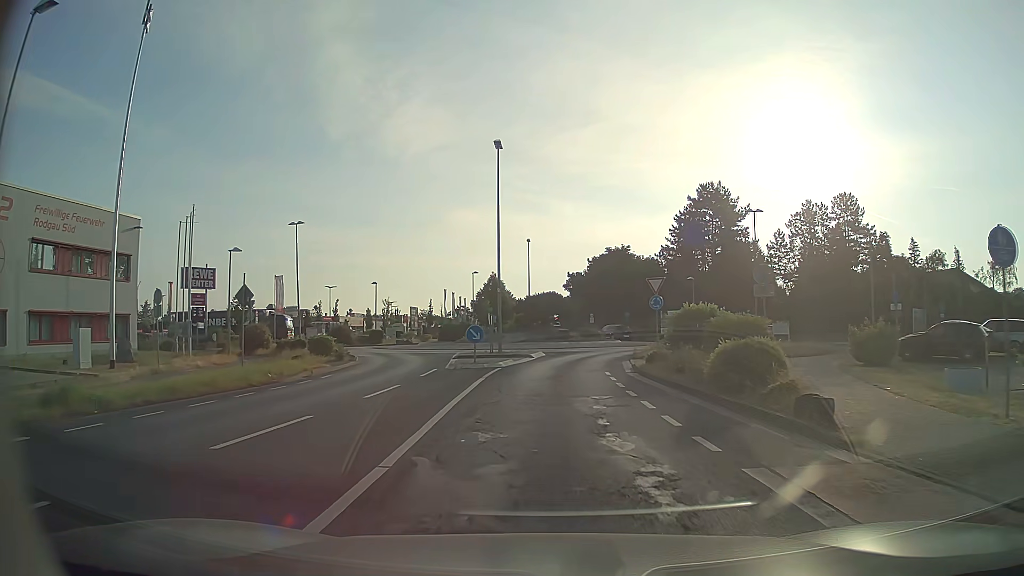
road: tertiary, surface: asphalt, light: Day
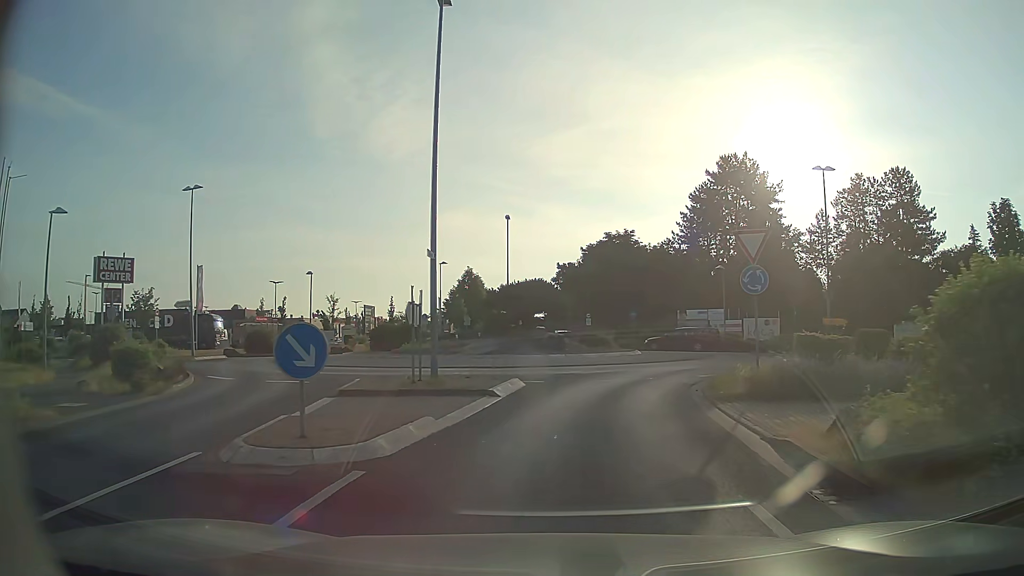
(+0.1, +15.1) m; +1°
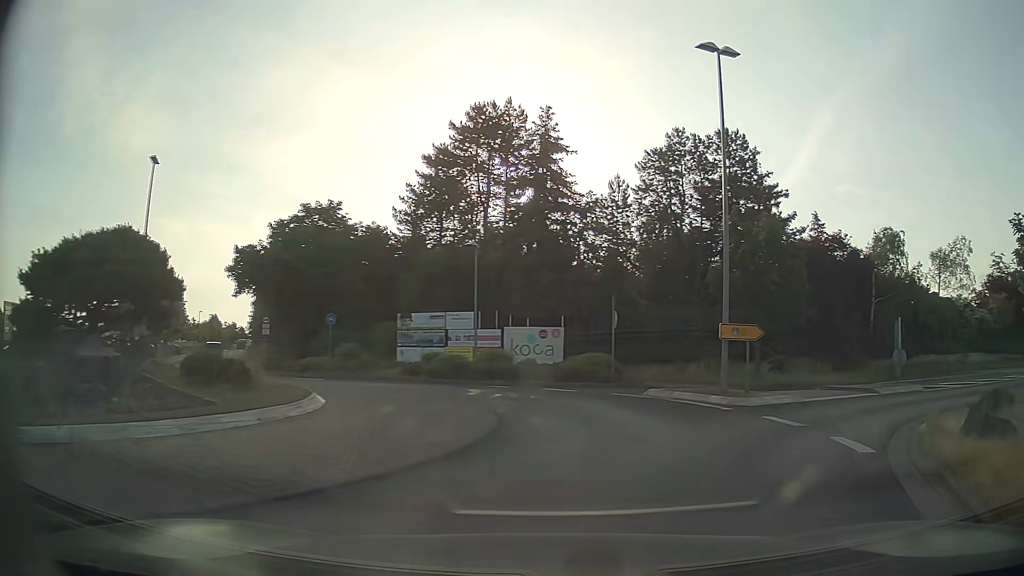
(+2.4, +18.3) m; +26°
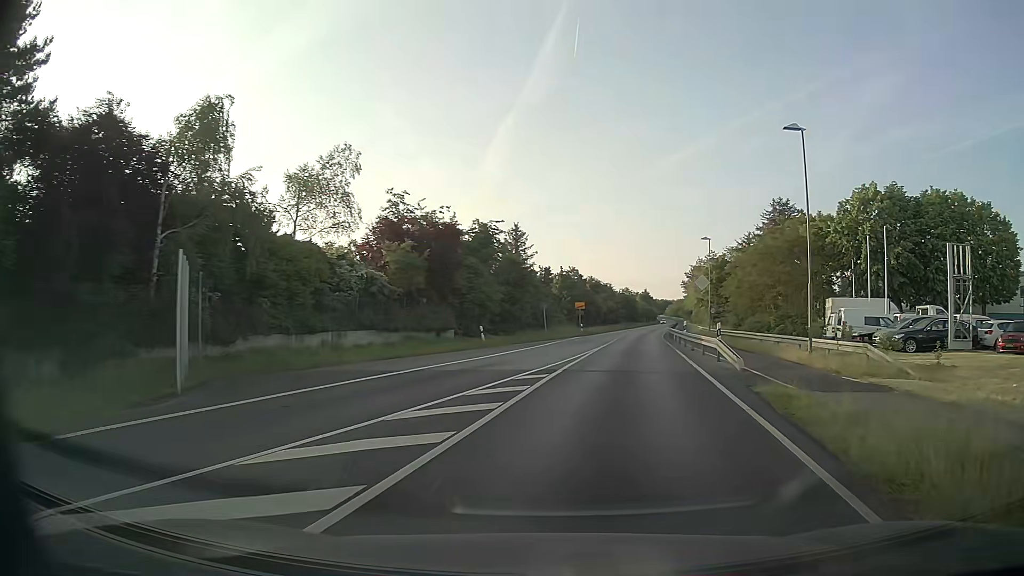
(+10.7, +18.2) m; +54°
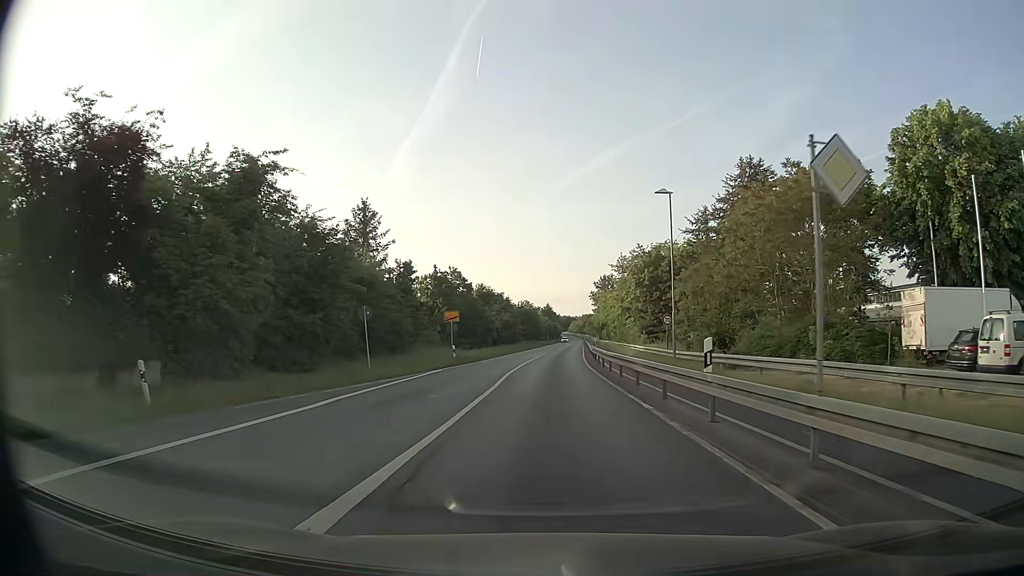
(+2.8, +24.8) m; +8°
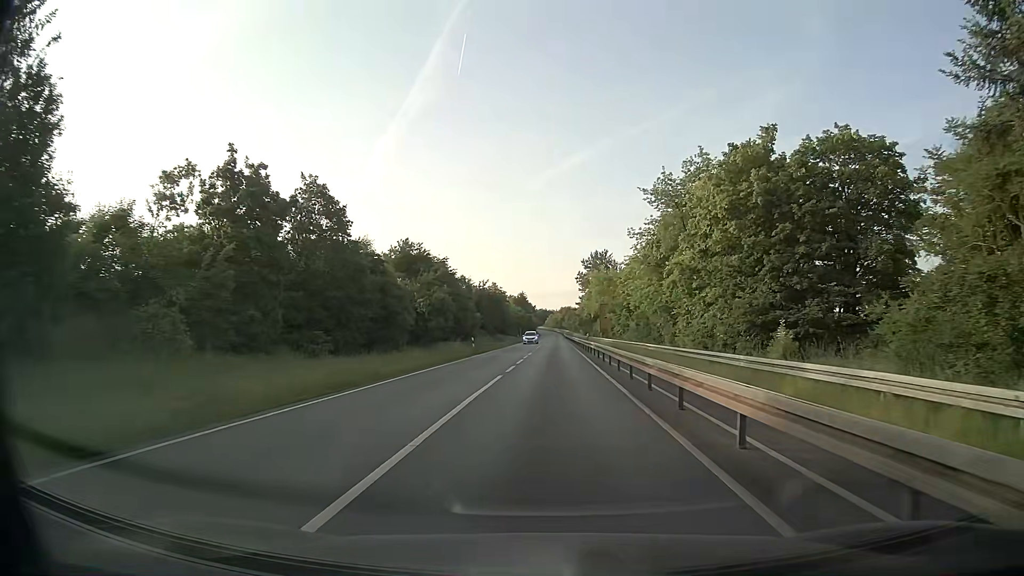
(+0.5, +39.6) m; +2°
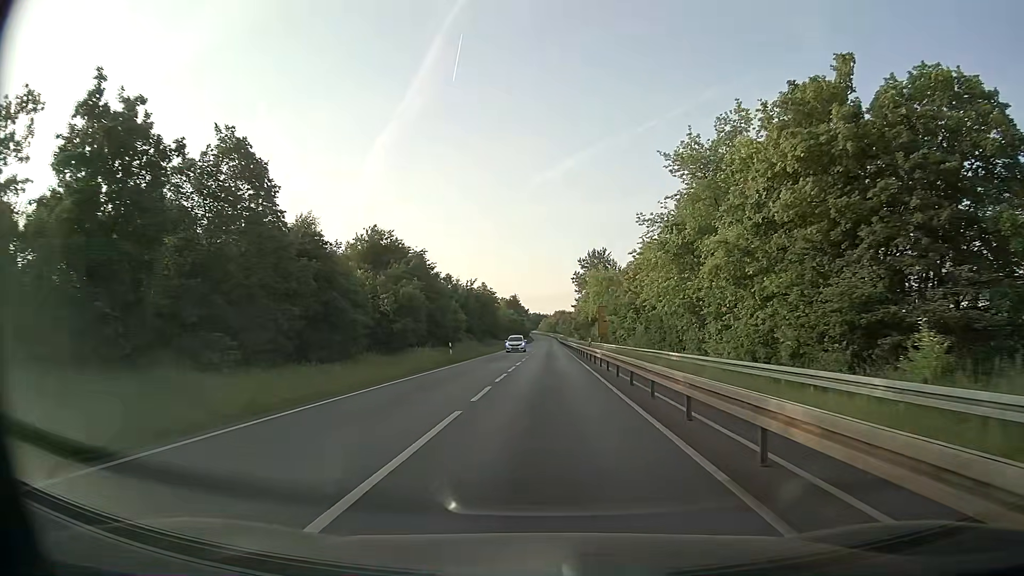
(+0.1, +8.9) m; 0°
